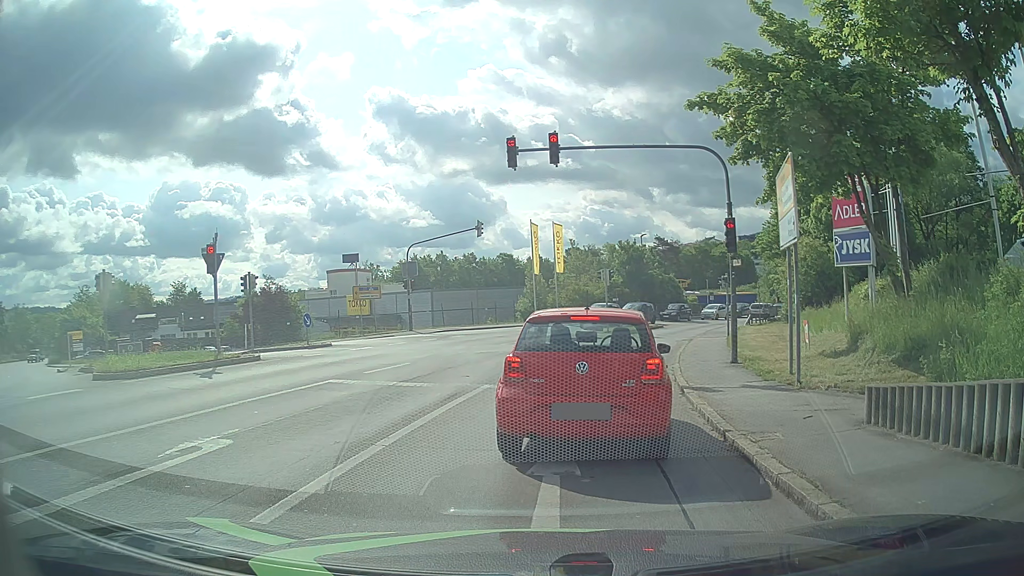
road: tertiary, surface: asphalt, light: Day
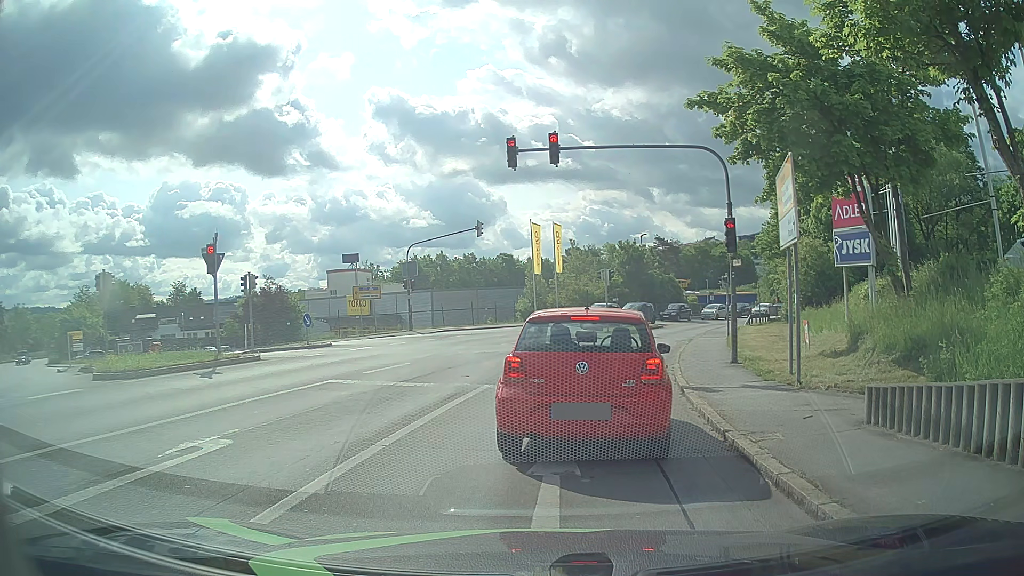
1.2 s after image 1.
(0.0, 0.0) m; 0°
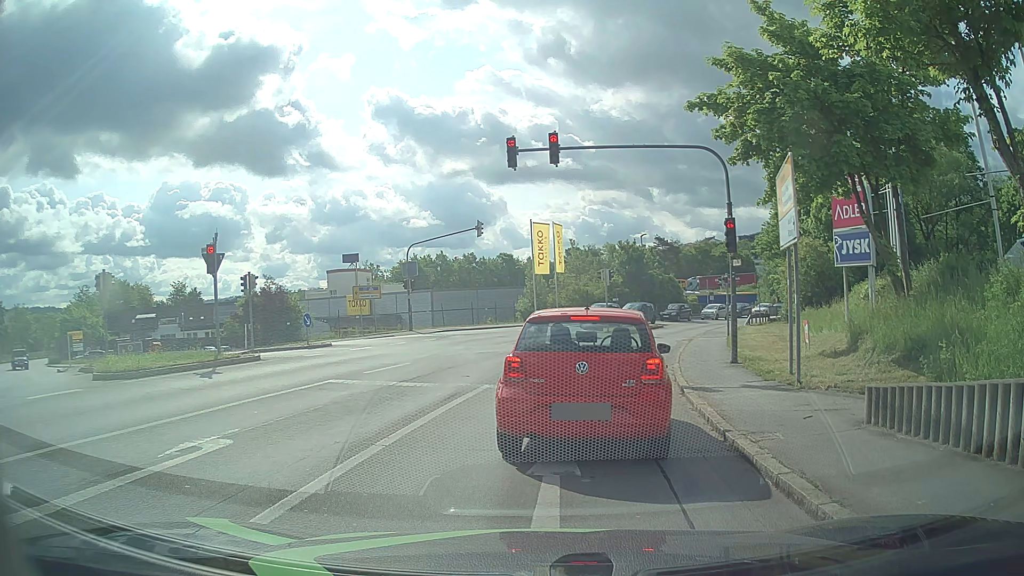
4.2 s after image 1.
(0.0, 0.0) m; 0°
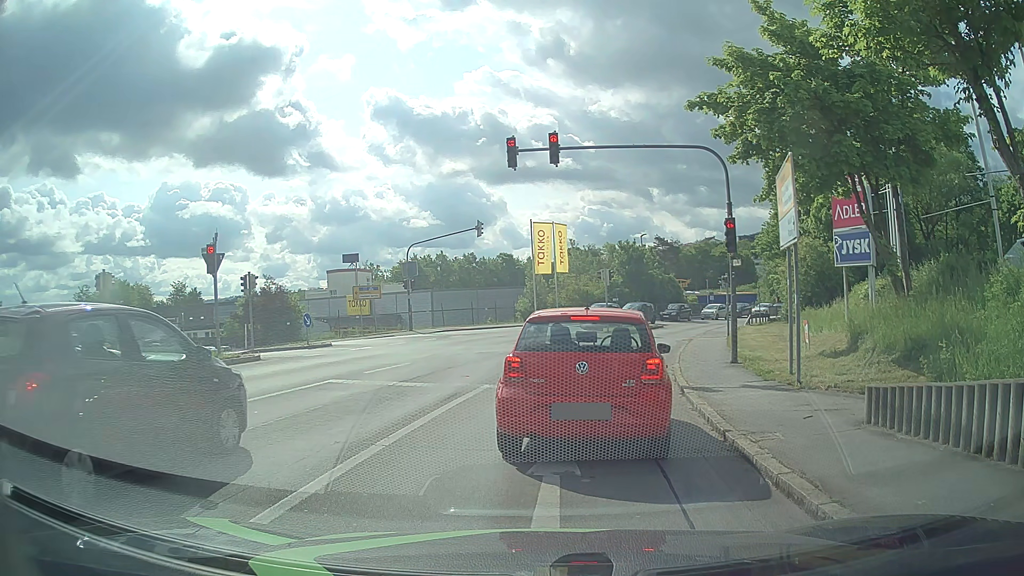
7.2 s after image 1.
(0.0, 0.0) m; 0°
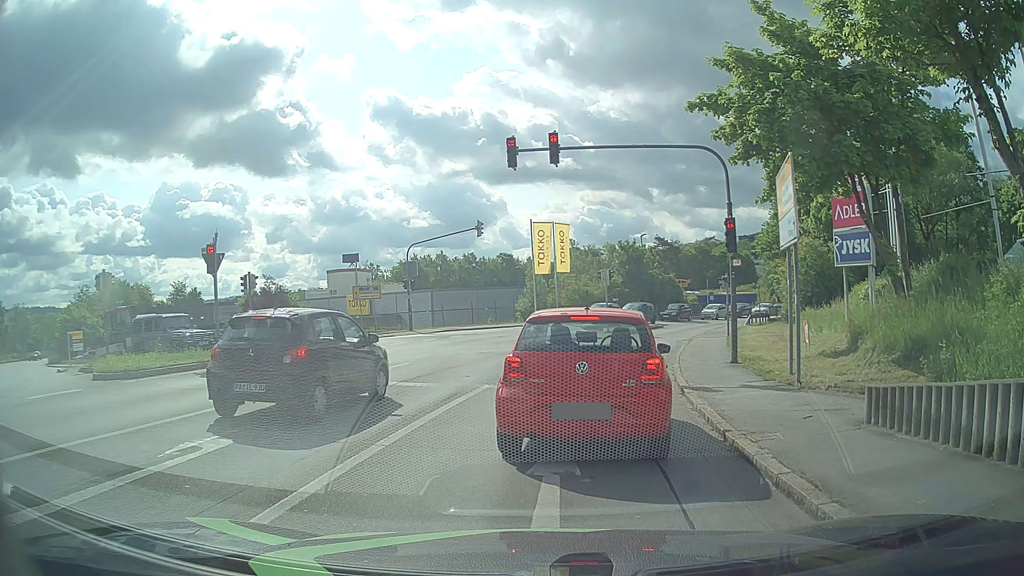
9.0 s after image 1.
(0.0, 0.0) m; 0°
(0, +10) (+2, +20) (+4, +30) (+7, +39) (+11, +48) (+16, +57) (+22, +65) (+28, +73) (+35, +80) (+41, +88) m
